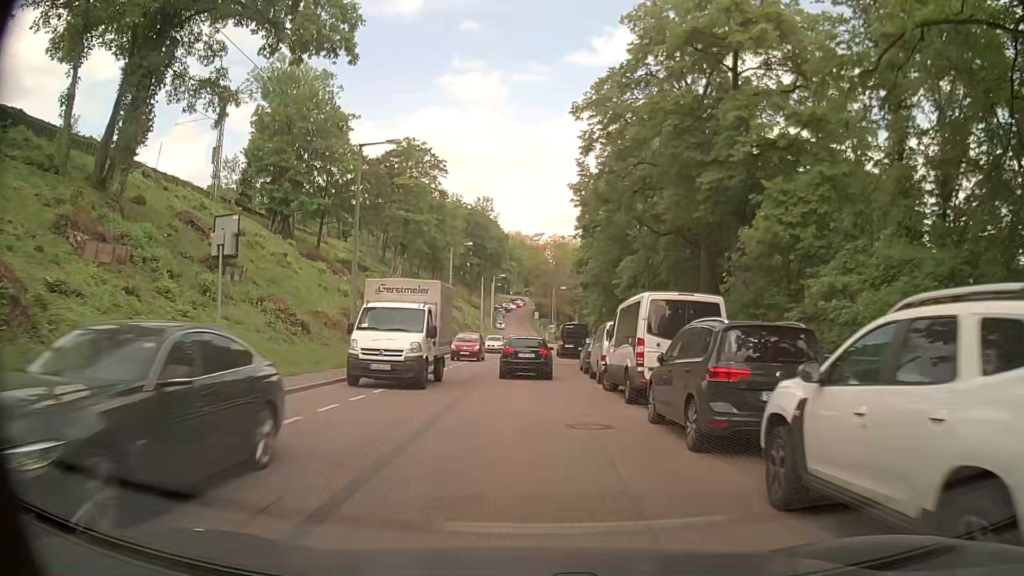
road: secondary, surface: asphalt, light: Day
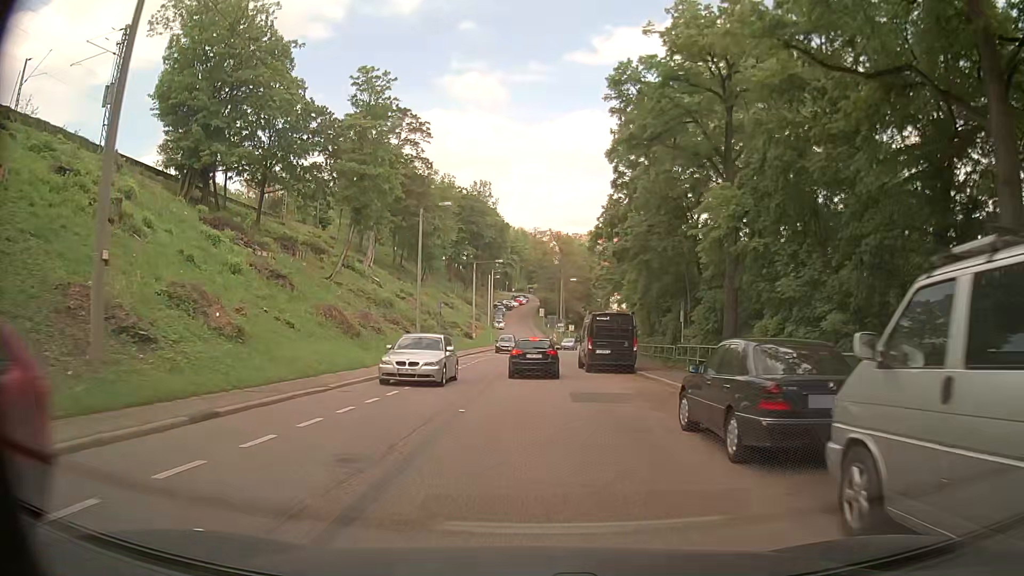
(-0.3, +19.8) m; -1°
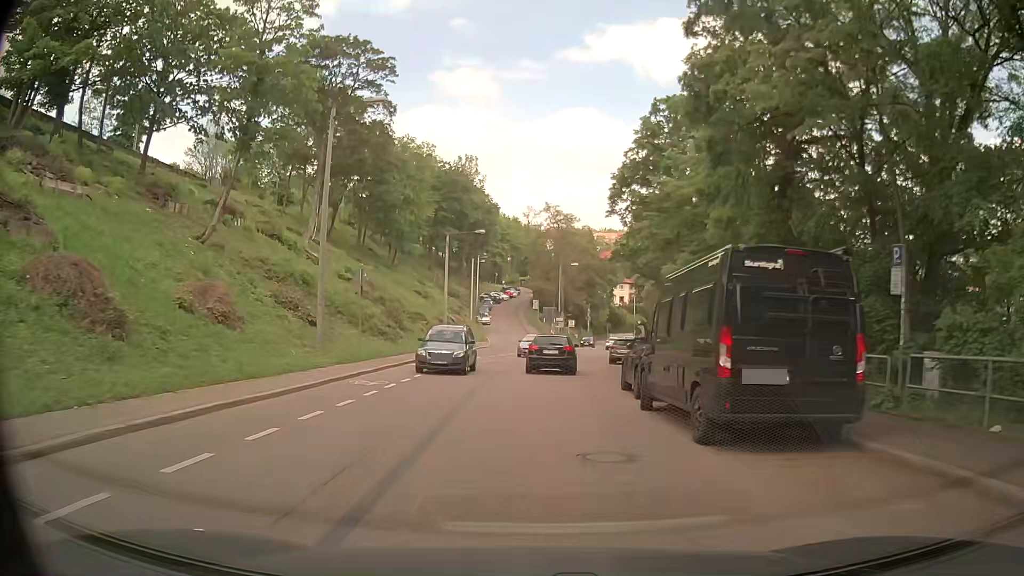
(+0.1, +19.9) m; +1°
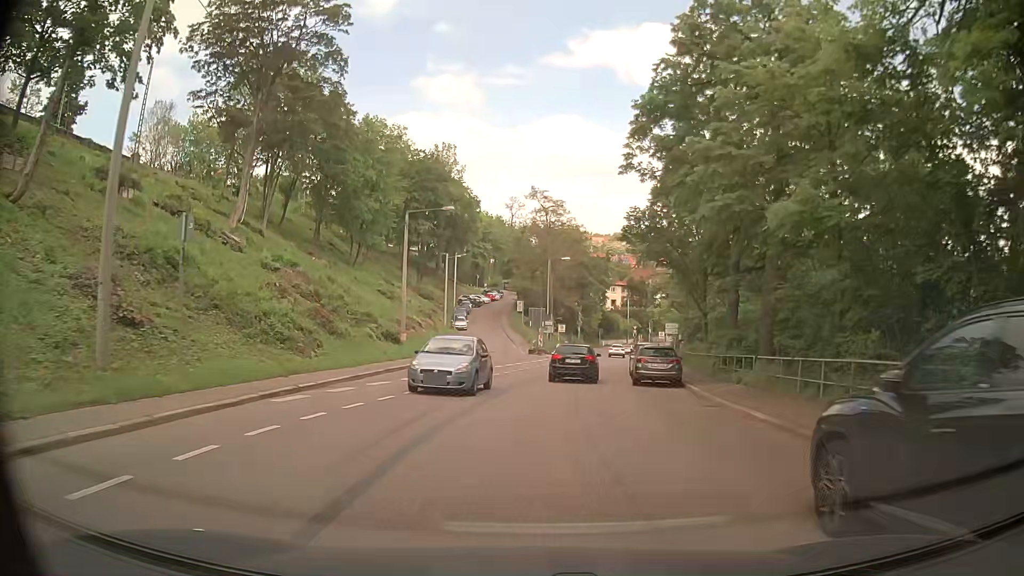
(-0.1, +13.2) m; 0°
